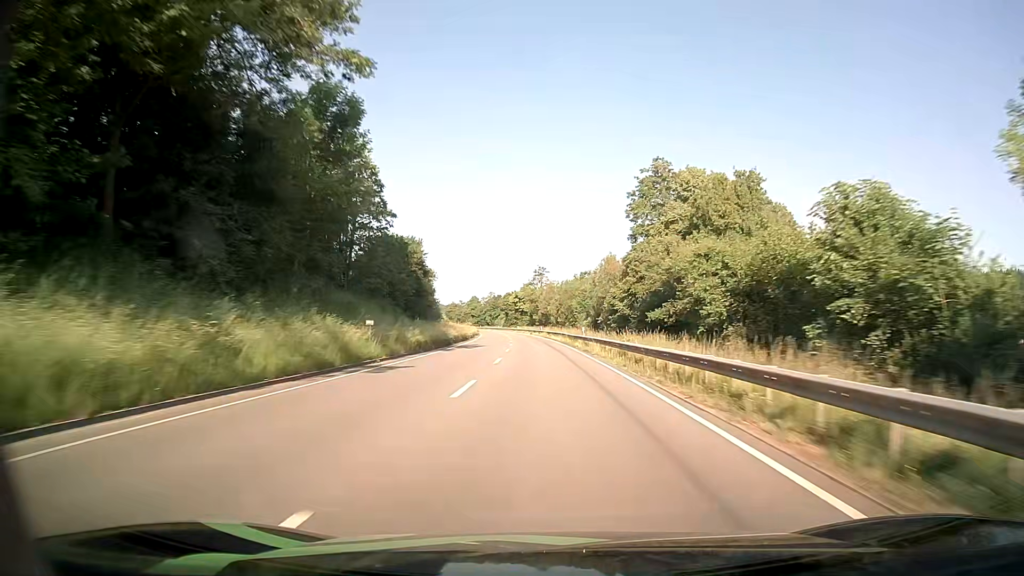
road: primary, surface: asphalt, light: Day
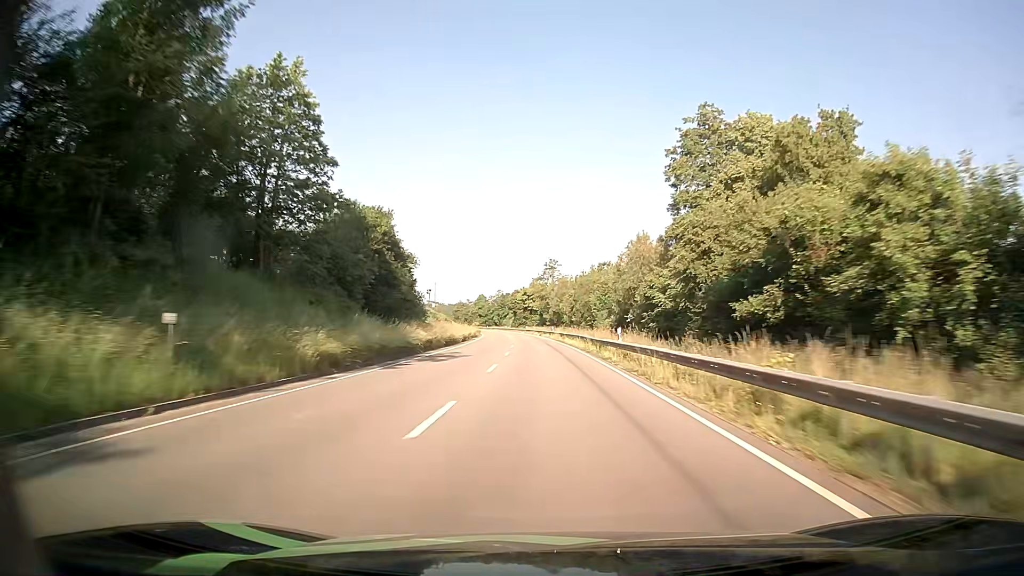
(-0.1, +16.7) m; -1°
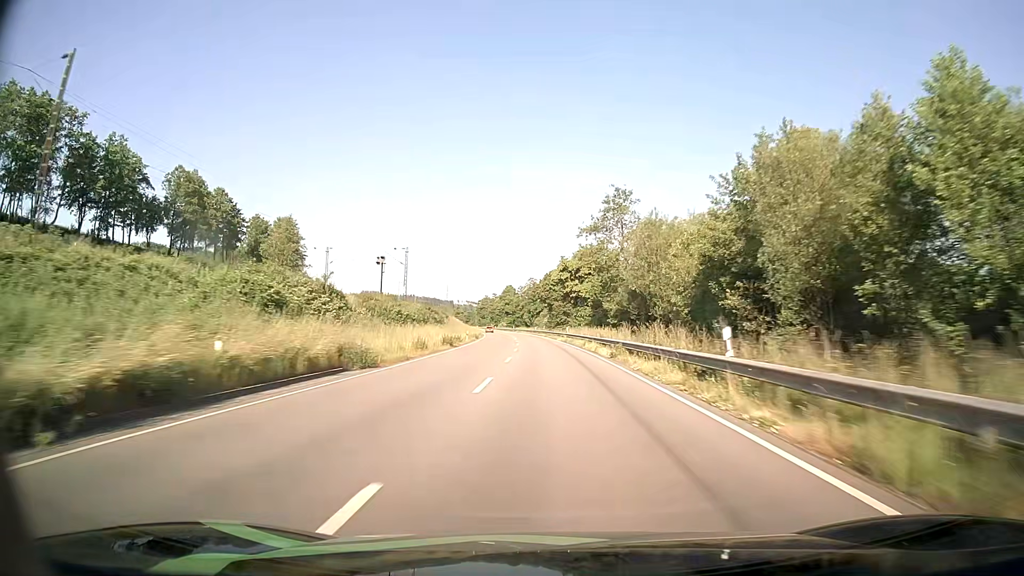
(-2.2, +67.2) m; -4°
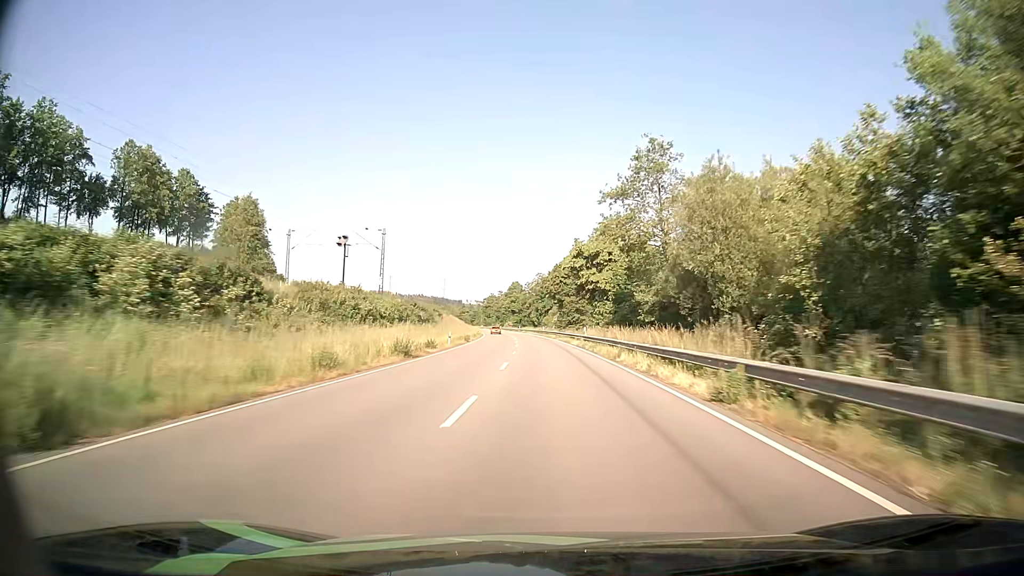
(-0.1, +16.9) m; -1°
(0, +10) (0, +20) (0, +30) (-1, +40) (-1, +50) (-1, +60) (-2, +70) (-2, +80) (-3, +90) (-4, +100) m
